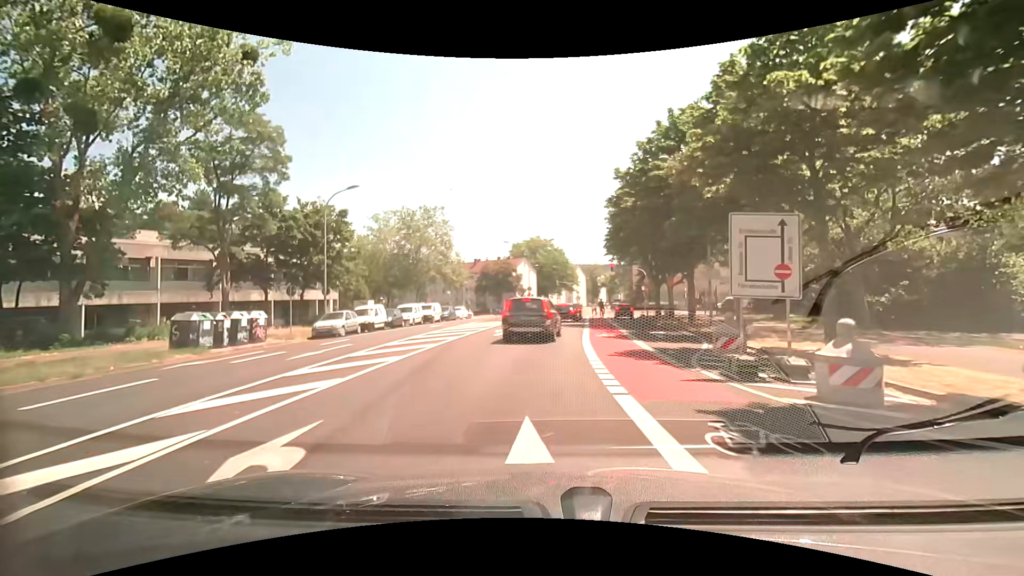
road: tertiary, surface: asphalt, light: Day
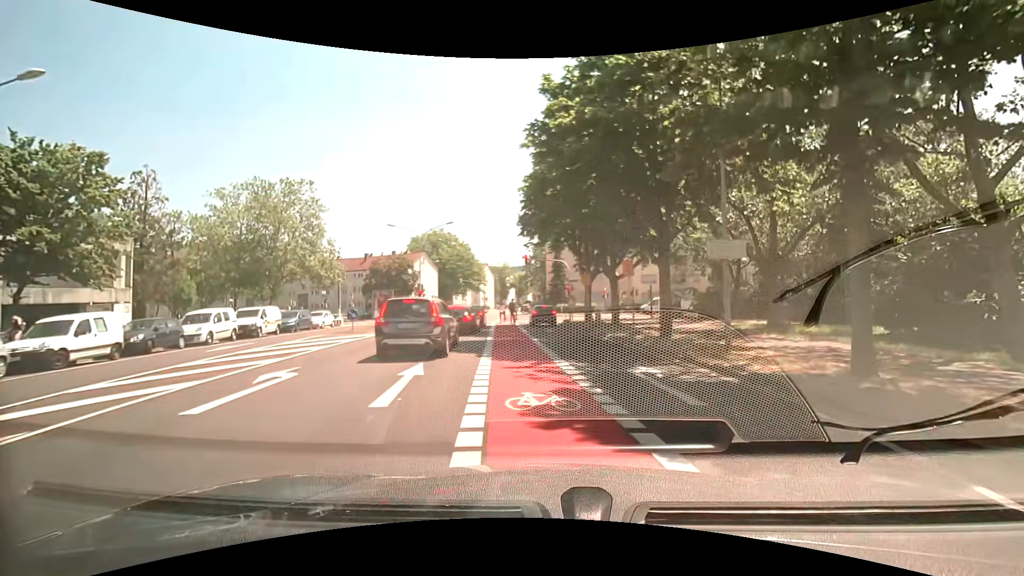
(+1.1, +13.8) m; +11°
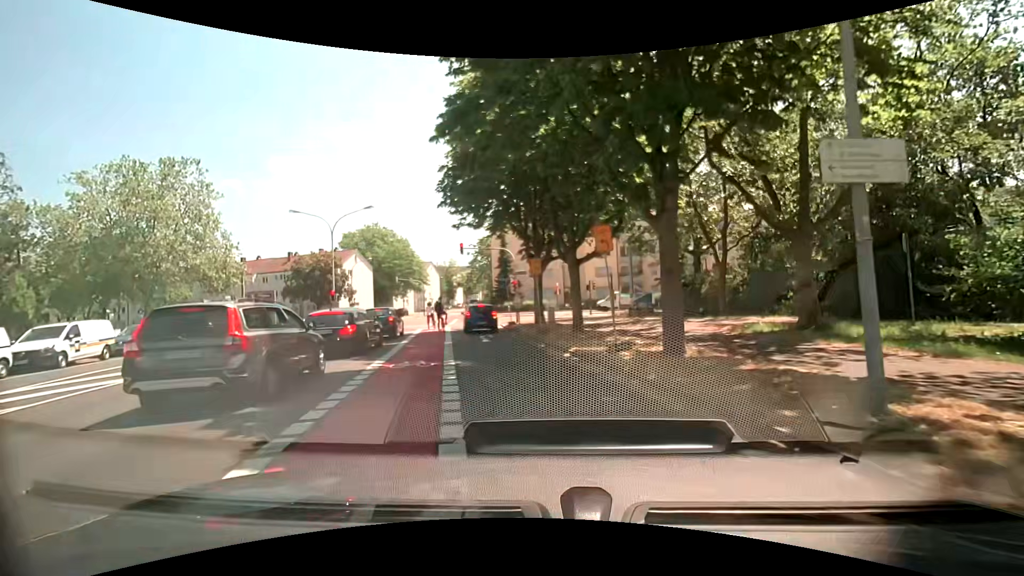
(+0.5, +8.1) m; +4°
